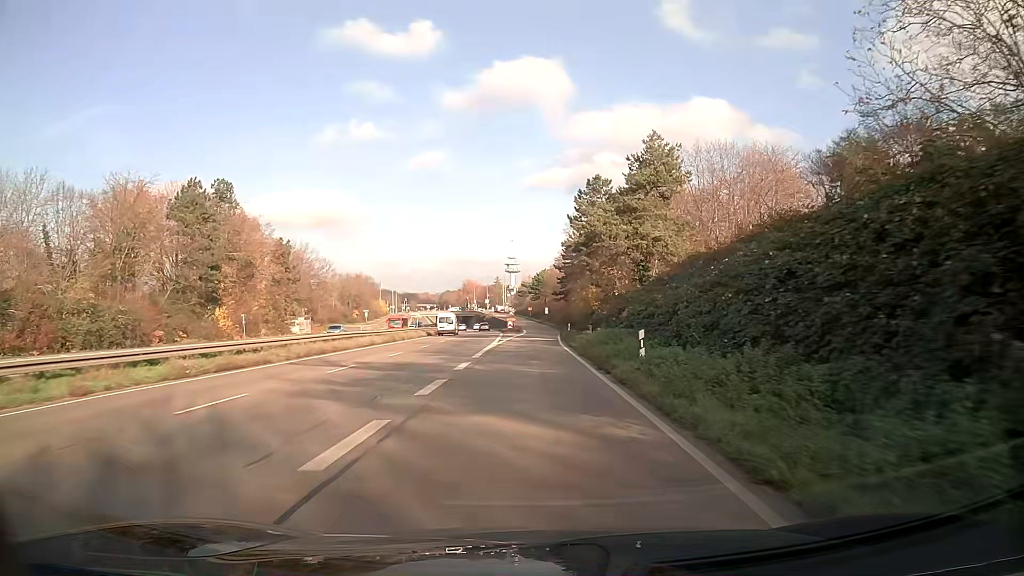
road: trunk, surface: asphalt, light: Day
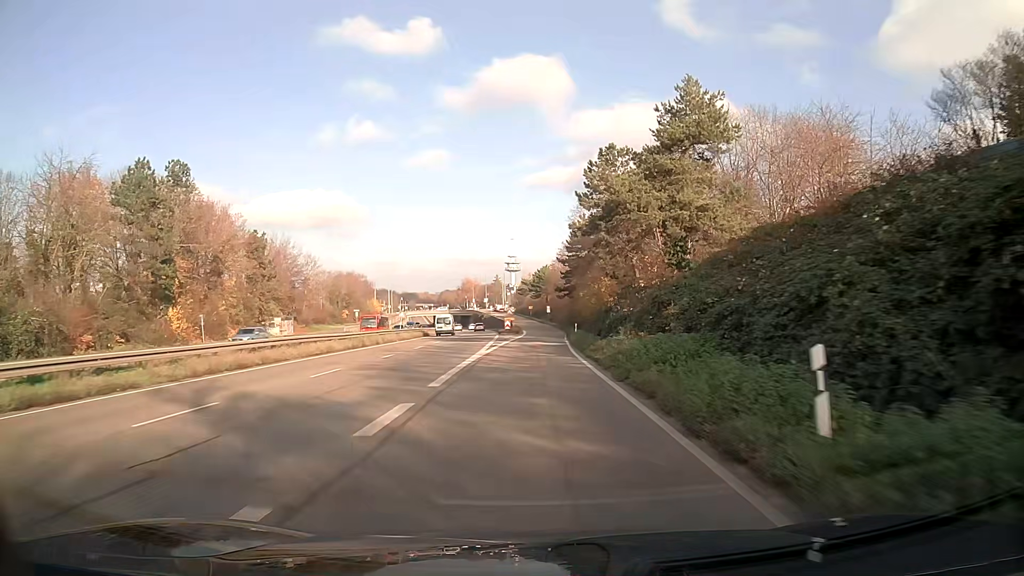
(0.0, +10.4) m; 0°
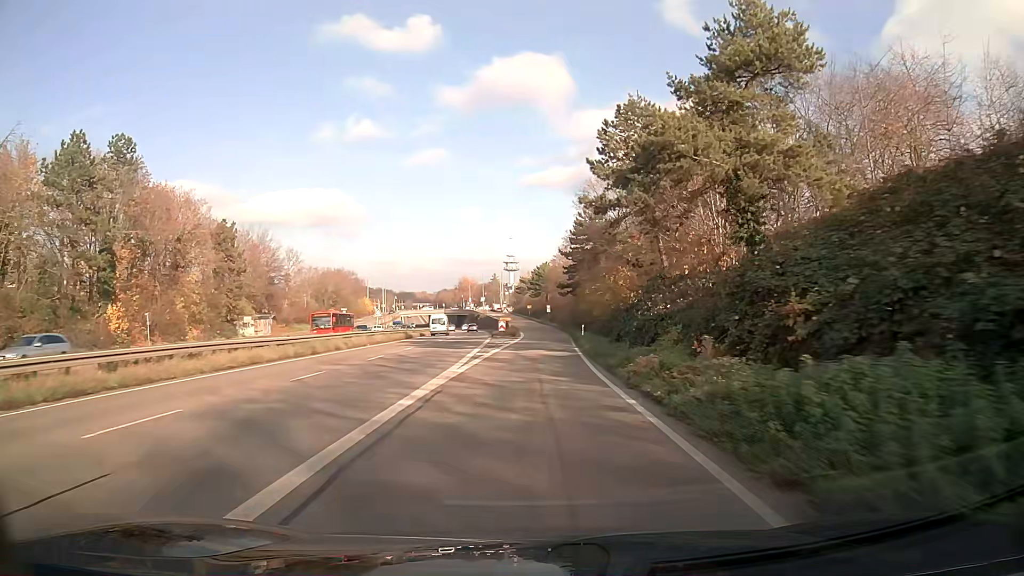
(0.0, +10.2) m; 0°
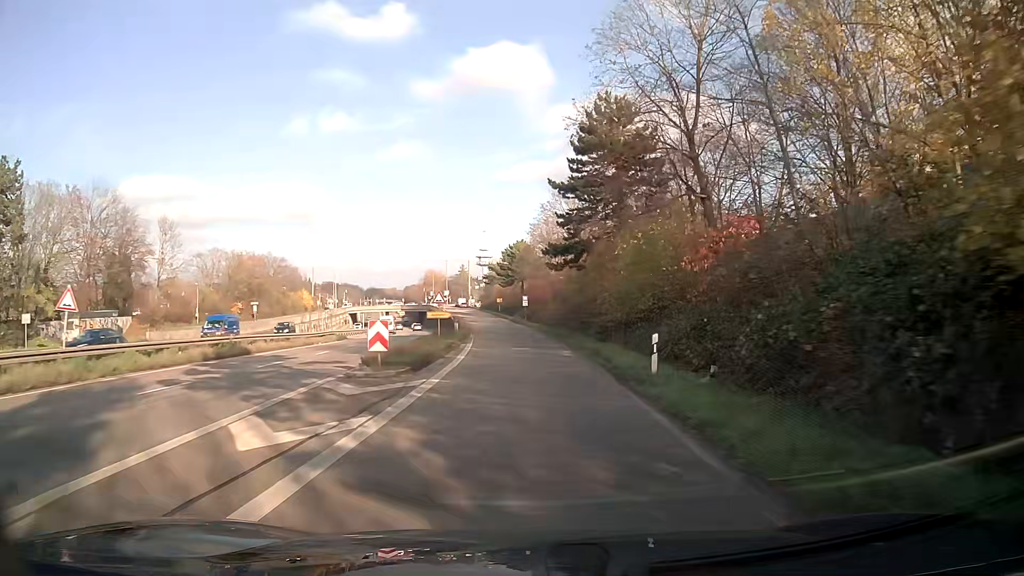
(+0.7, +39.3) m; +2°
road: trunk_link
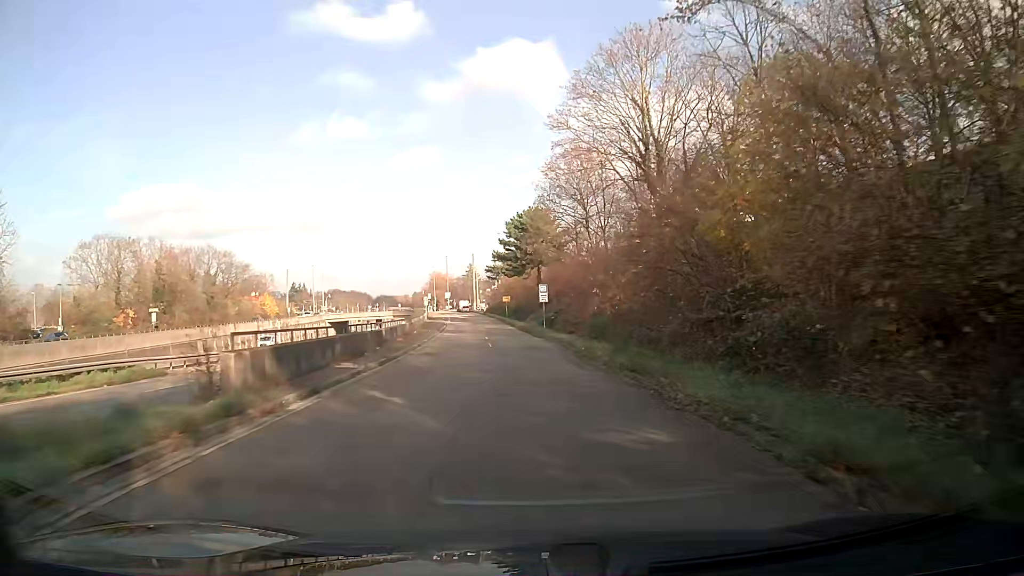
(-0.4, +39.1) m; -2°
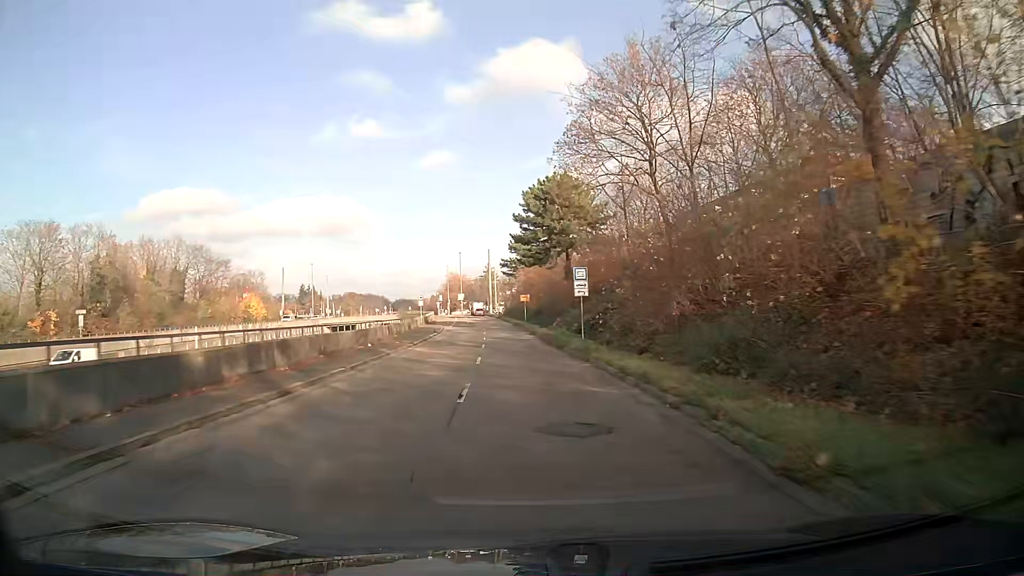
(-0.3, +19.4) m; -2°
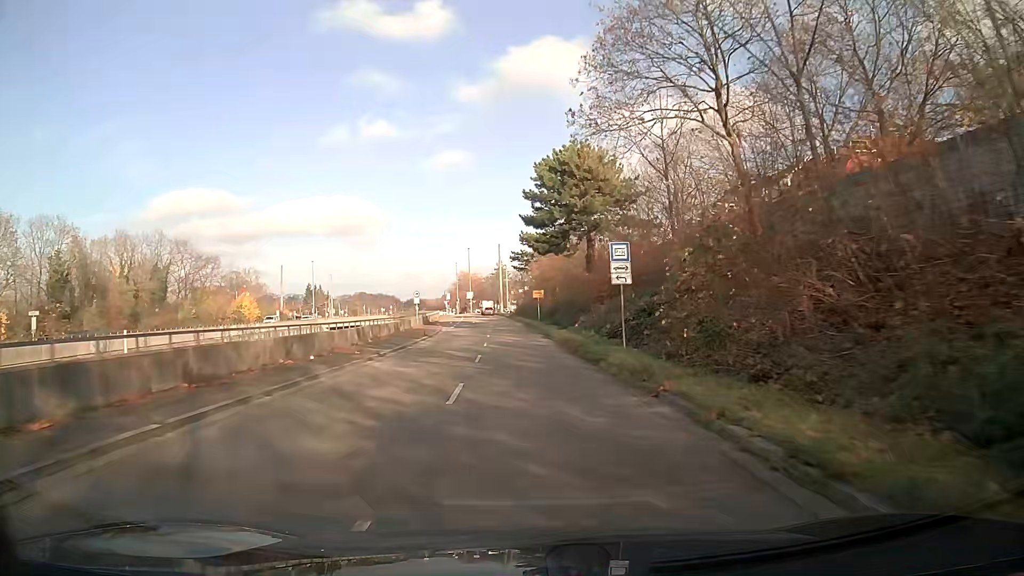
(-0.1, +9.6) m; -1°
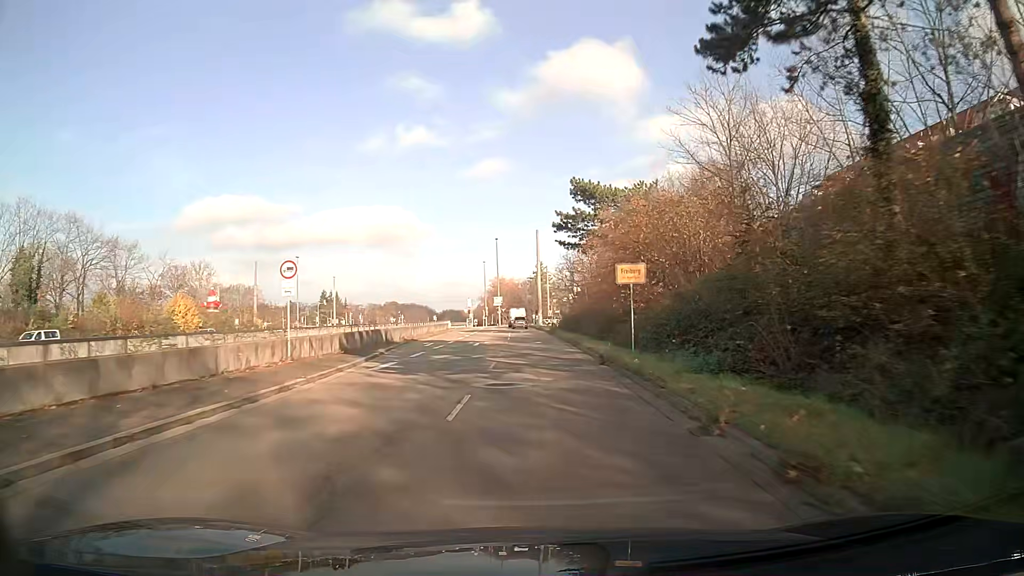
(-1.1, +37.6) m; -3°
